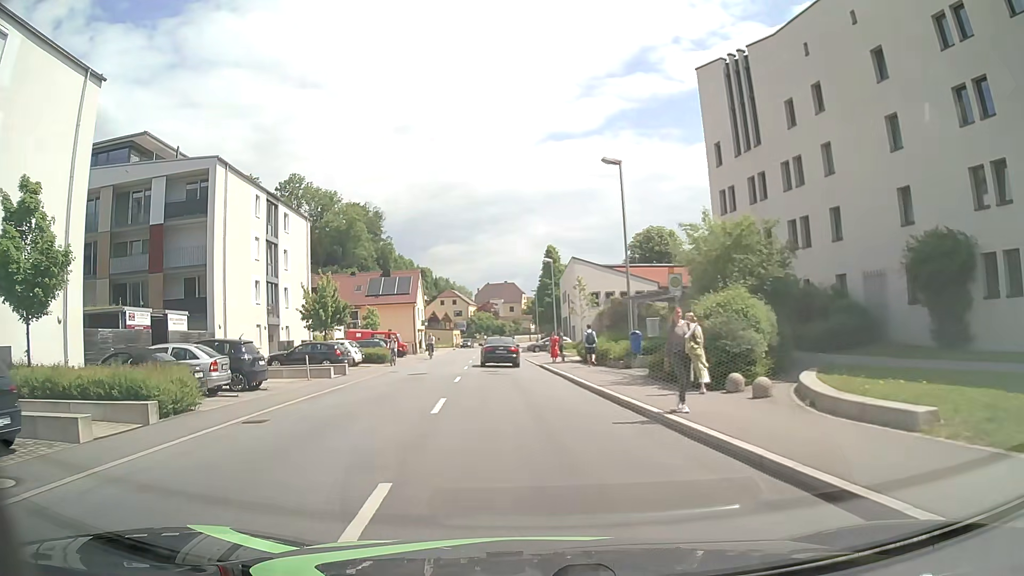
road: tertiary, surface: asphalt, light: Day
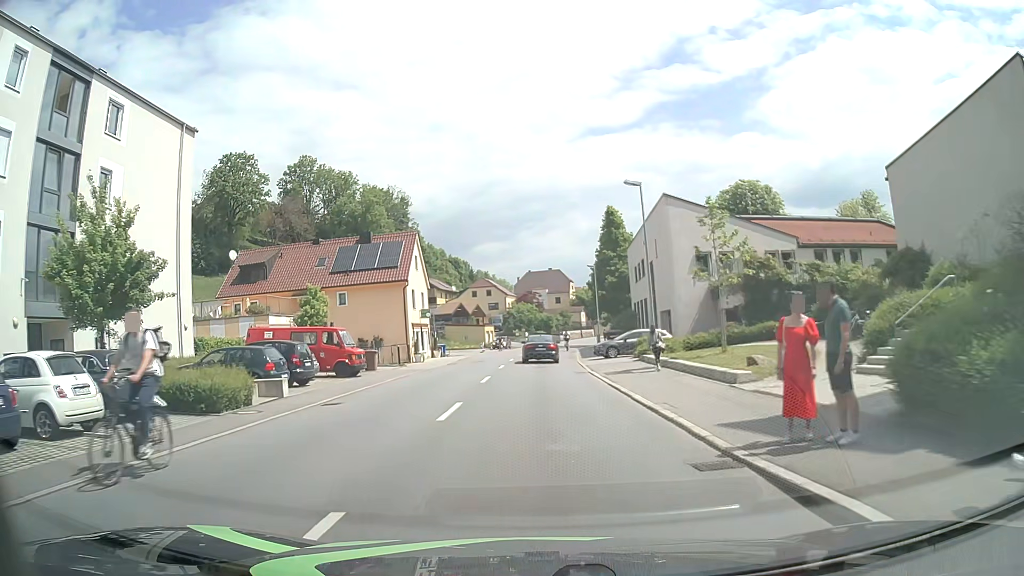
(-1.6, +28.5) m; -4°
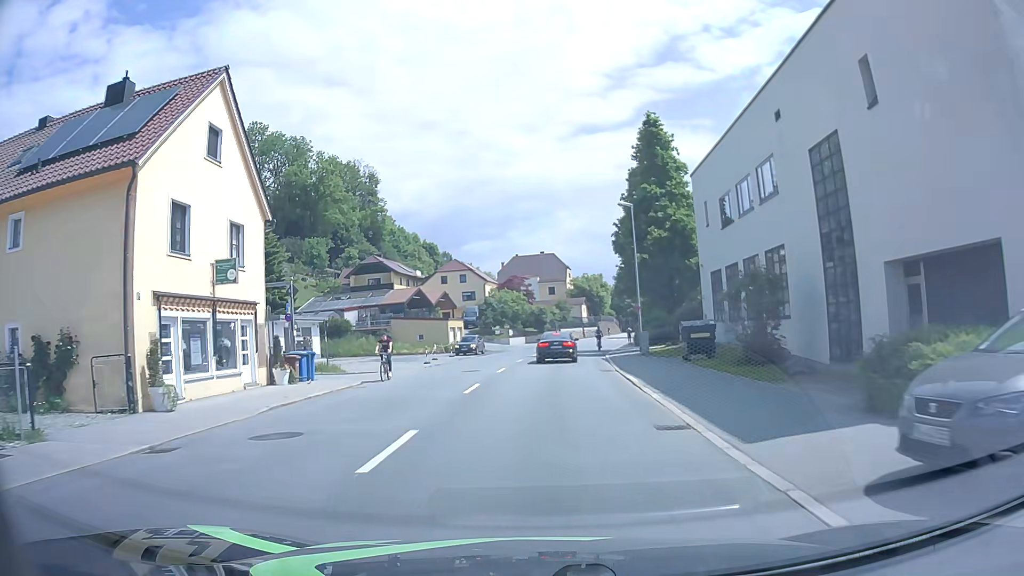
(0.0, +31.8) m; +1°
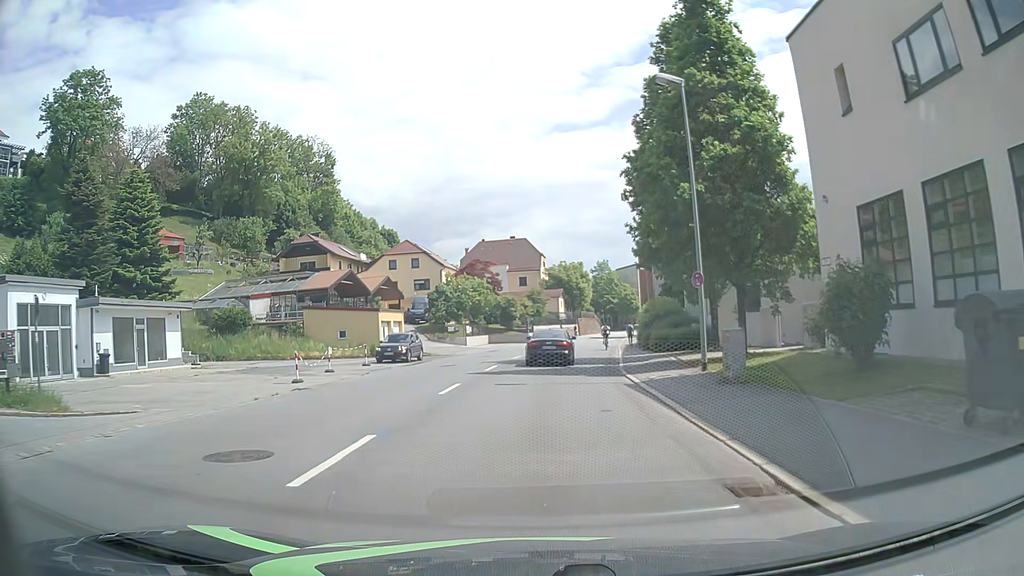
(+0.3, +18.6) m; +2°
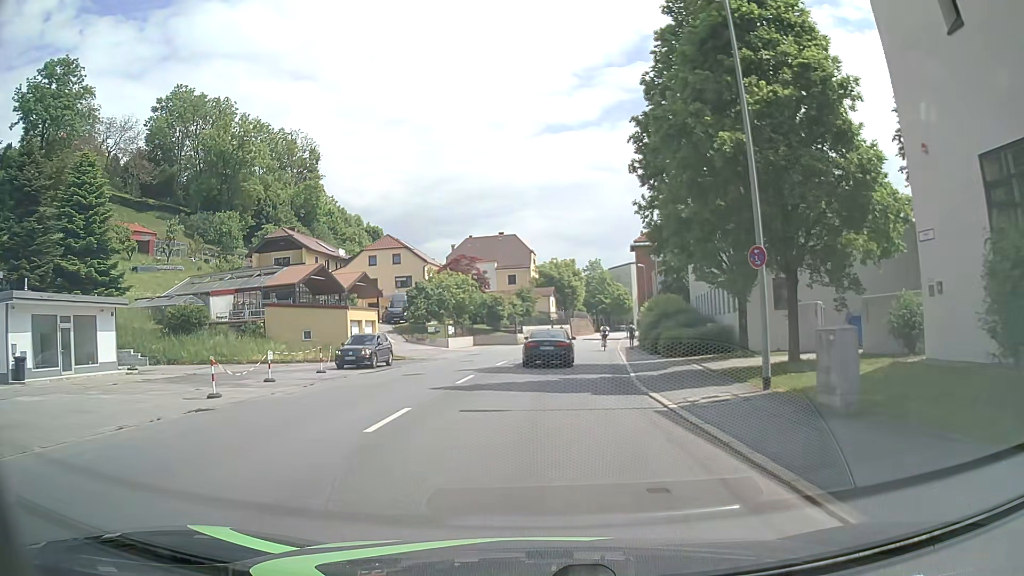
(0.0, +5.6) m; 0°
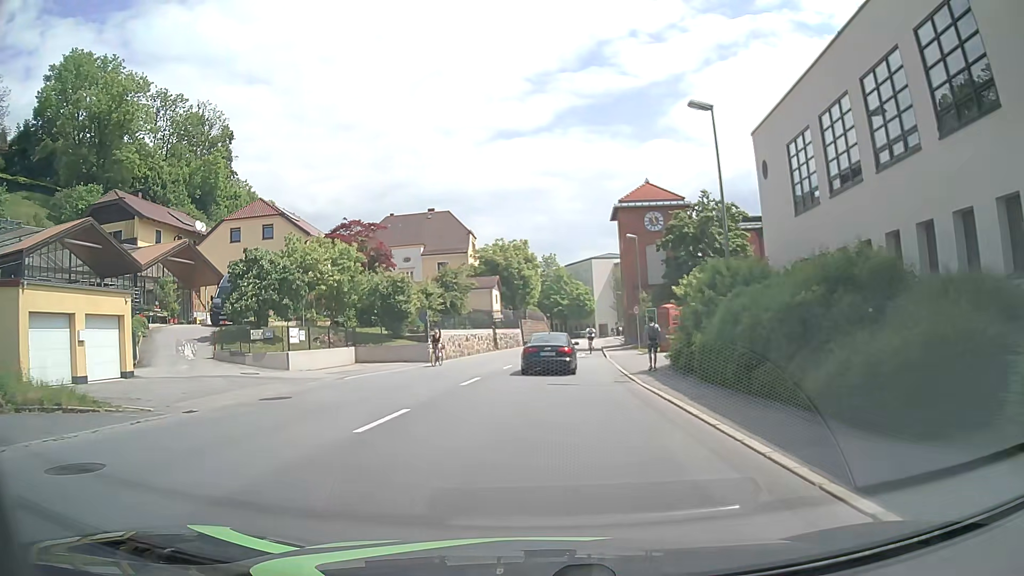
(+1.2, +26.5) m; +5°
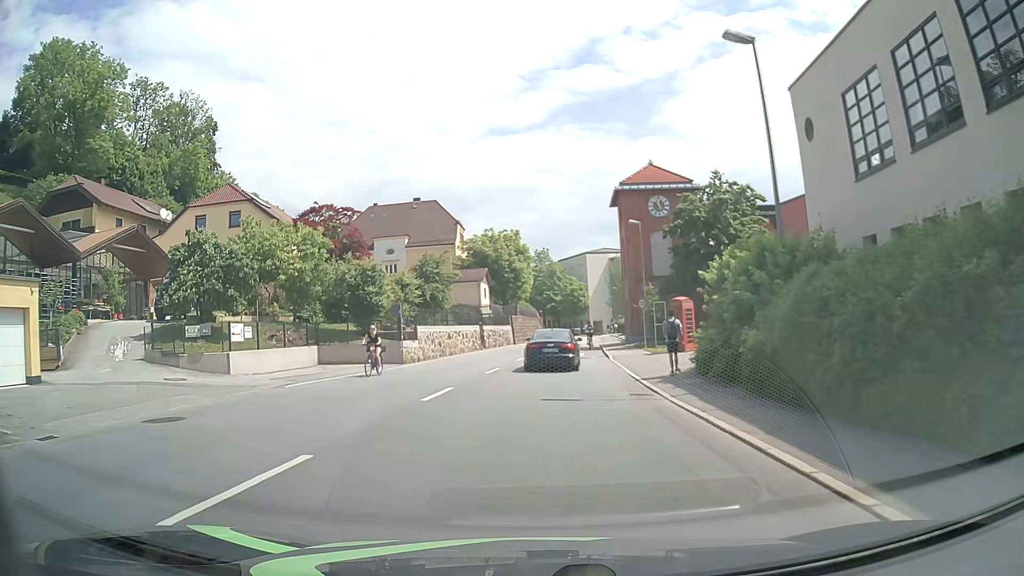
(0.0, +5.1) m; 0°
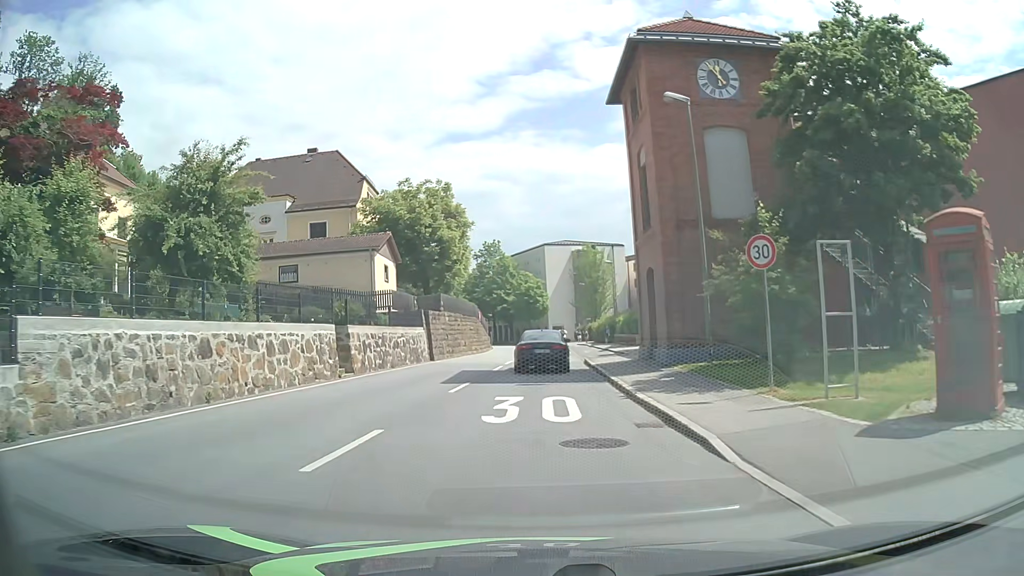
(+1.1, +24.5) m; +5°
(0, +10) (0, +20) (0, +30) (+1, +40) (+1, +50) (+1, +60) (+1, +70) (+1, +80) (0, +90) (-2, +100) m
